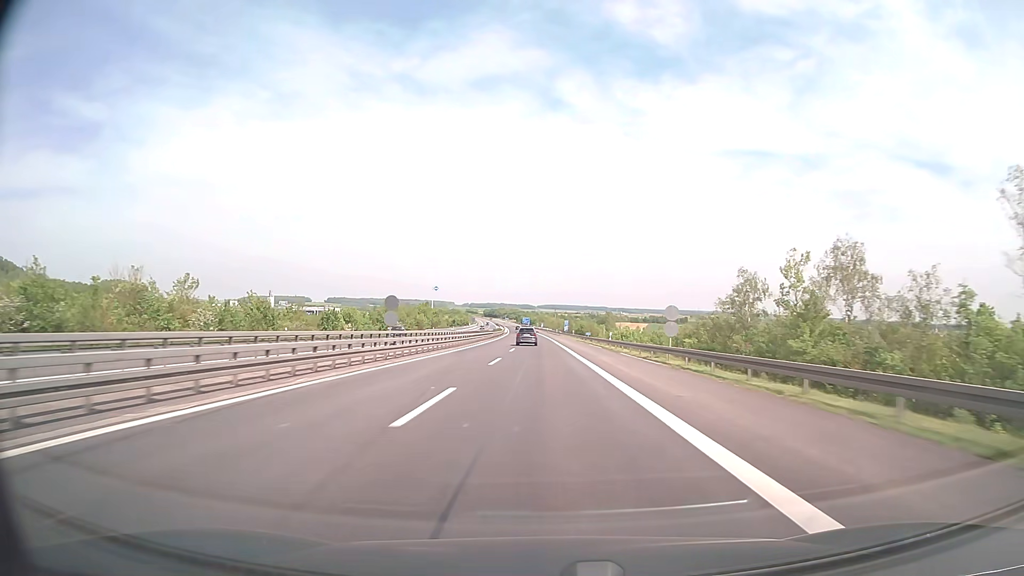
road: motorway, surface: concrete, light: Day
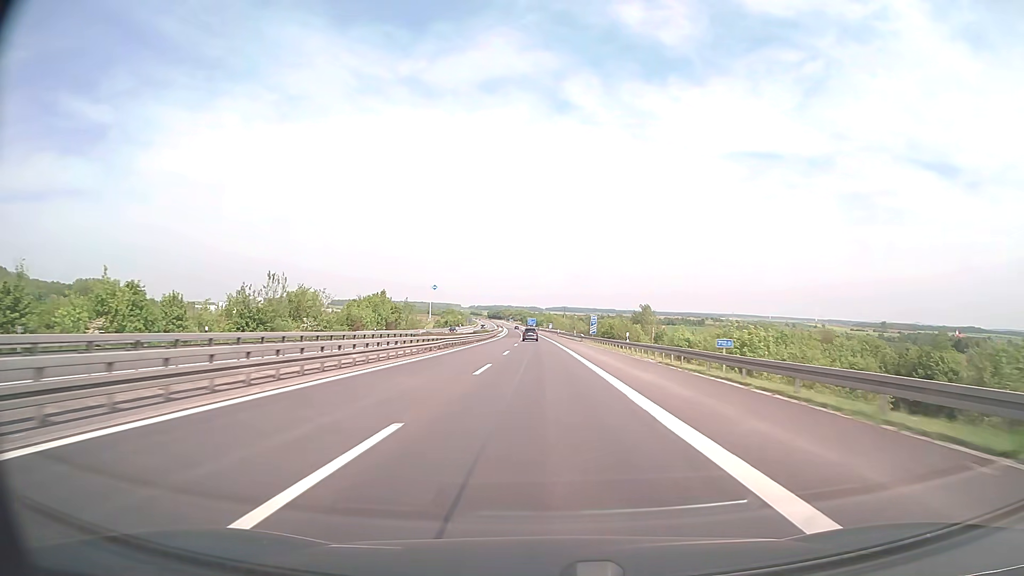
(-0.1, +59.4) m; -1°
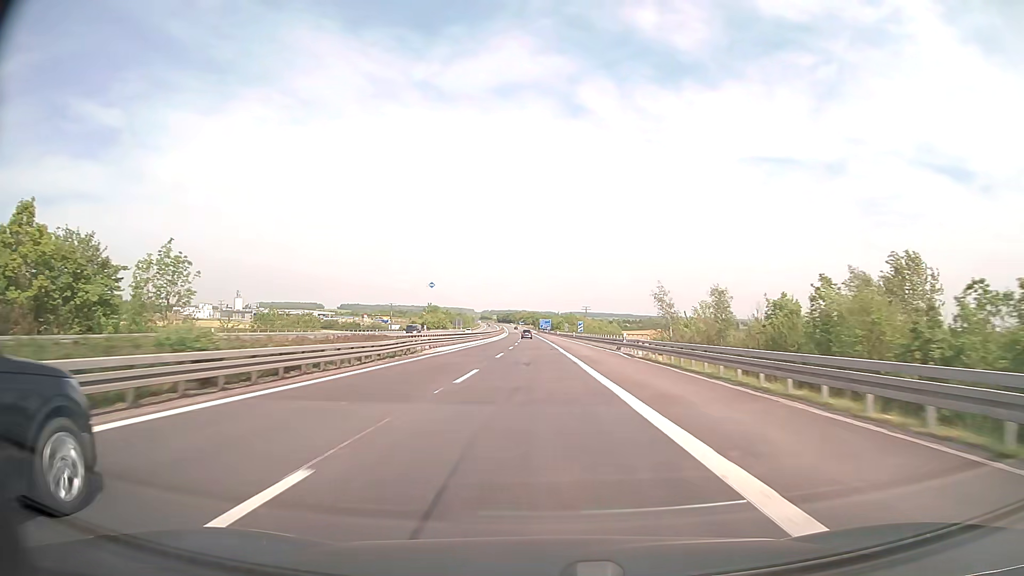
(-1.1, +99.0) m; -1°
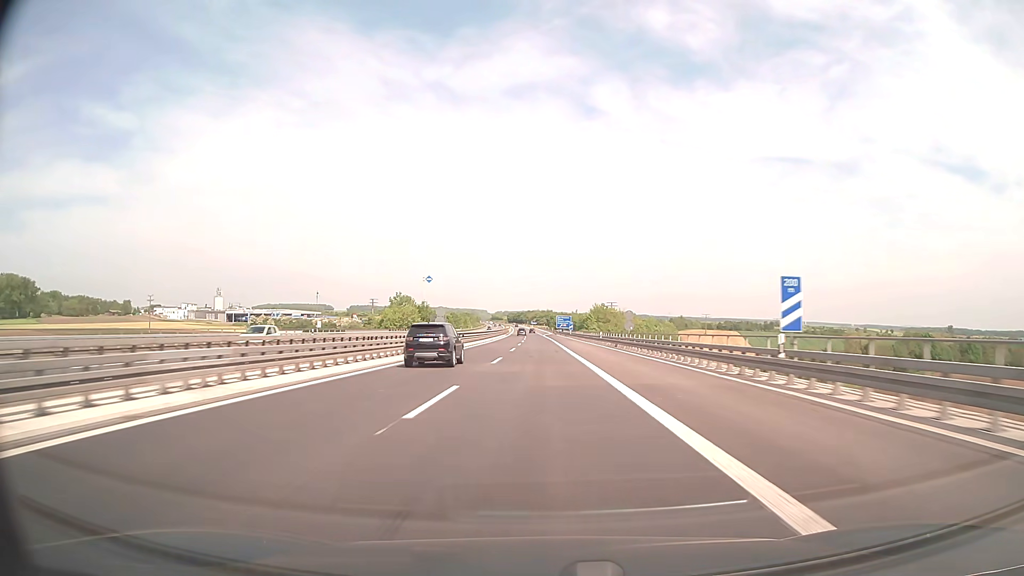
(-1.1, +79.2) m; -1°
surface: asphalt
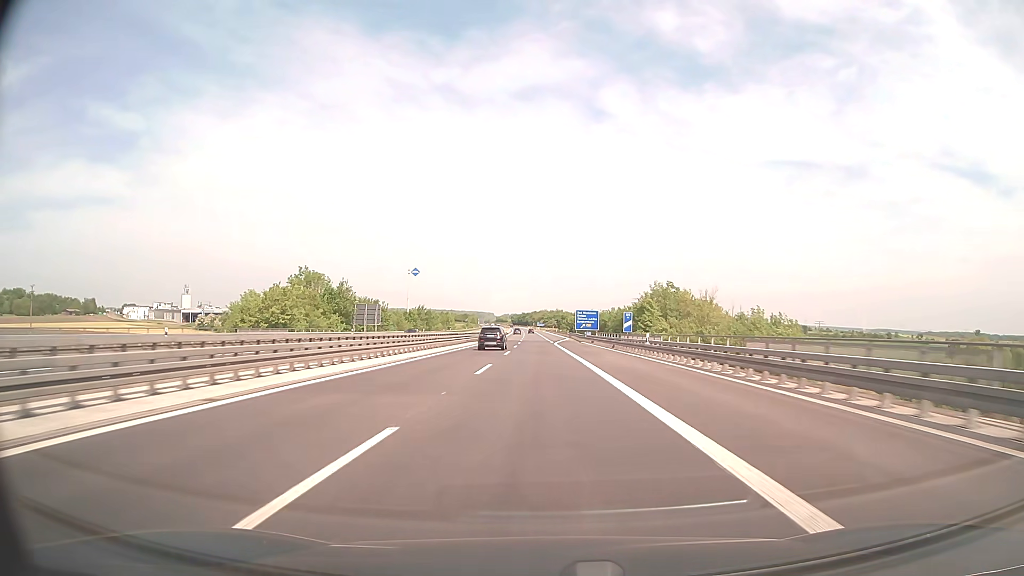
(-0.5, +79.1) m; -1°
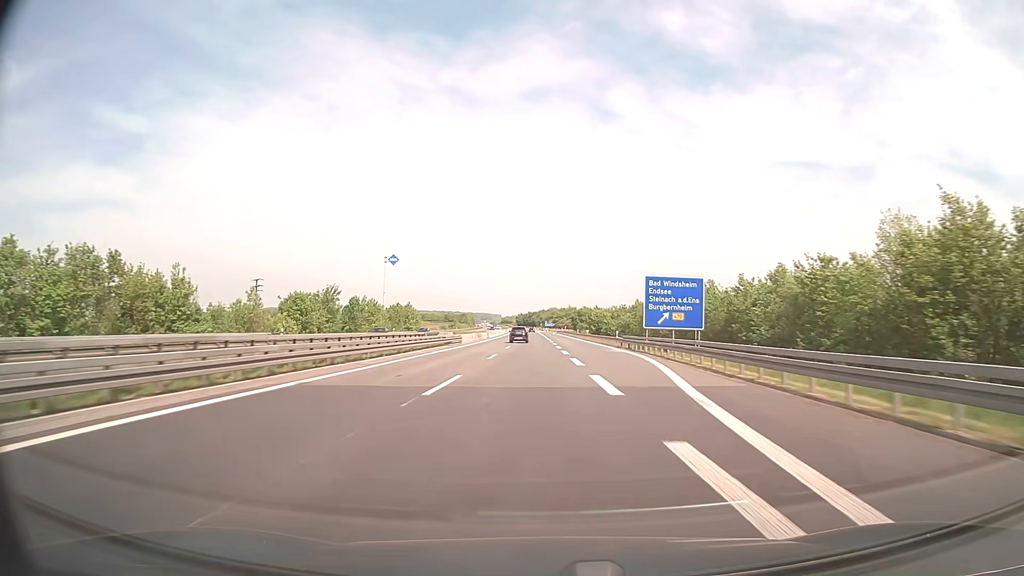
(-0.4, +79.2) m; -1°
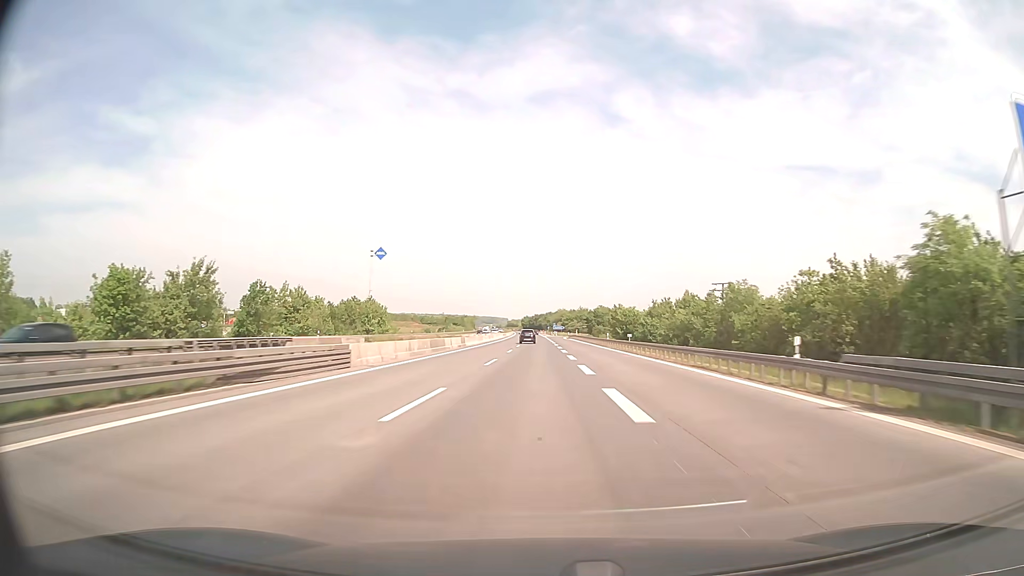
(-0.1, +39.6) m; 0°
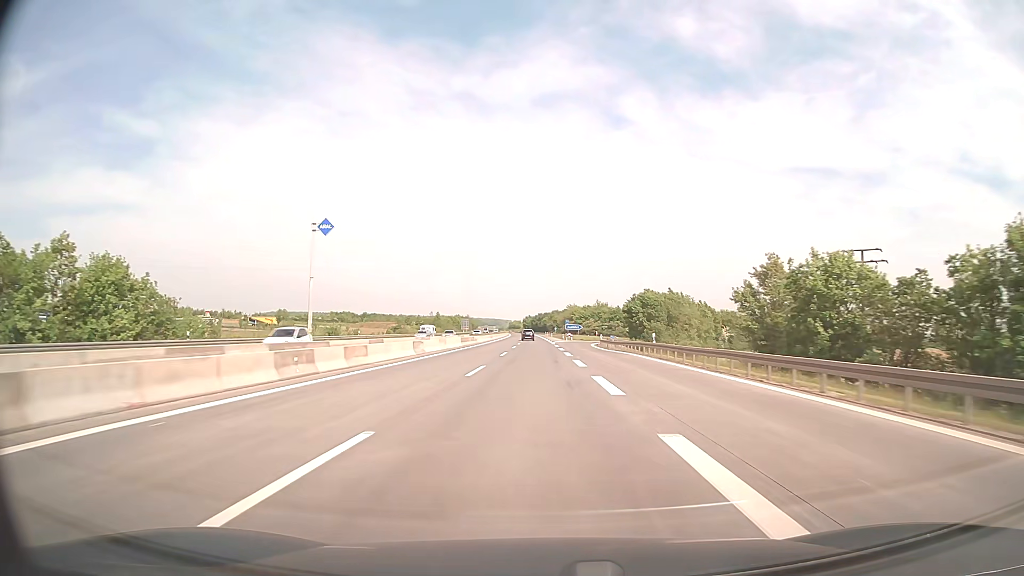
(-0.3, +79.2) m; 0°
(0, +10) (0, +20) (0, +30) (0, +40) (0, +50) (0, +60) (0, +70) (0, +80) (0, +90) (-1, +100) m
